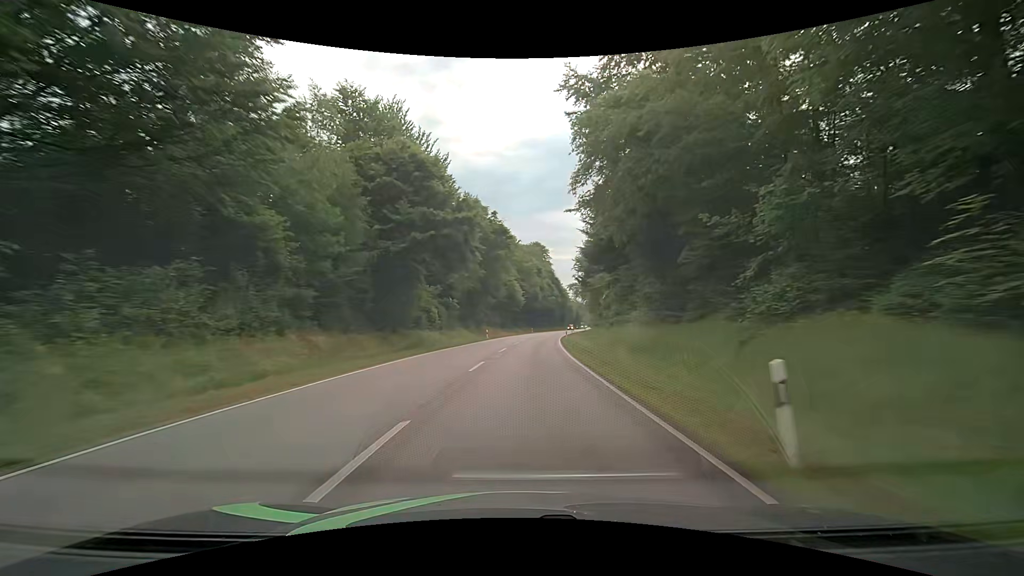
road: secondary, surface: asphalt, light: Day
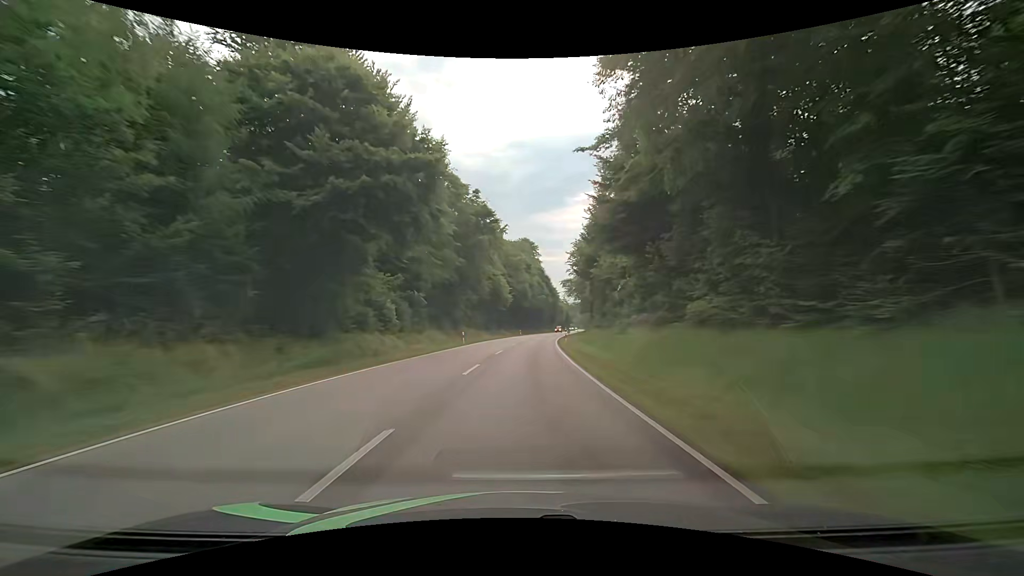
(+0.1, +12.4) m; +2°
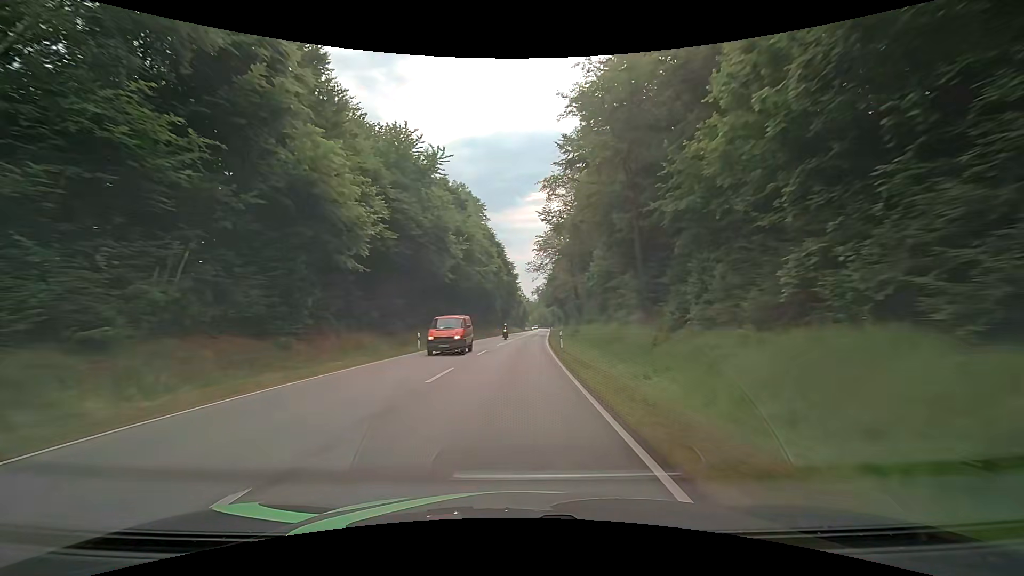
(+3.1, +62.0) m; +5°
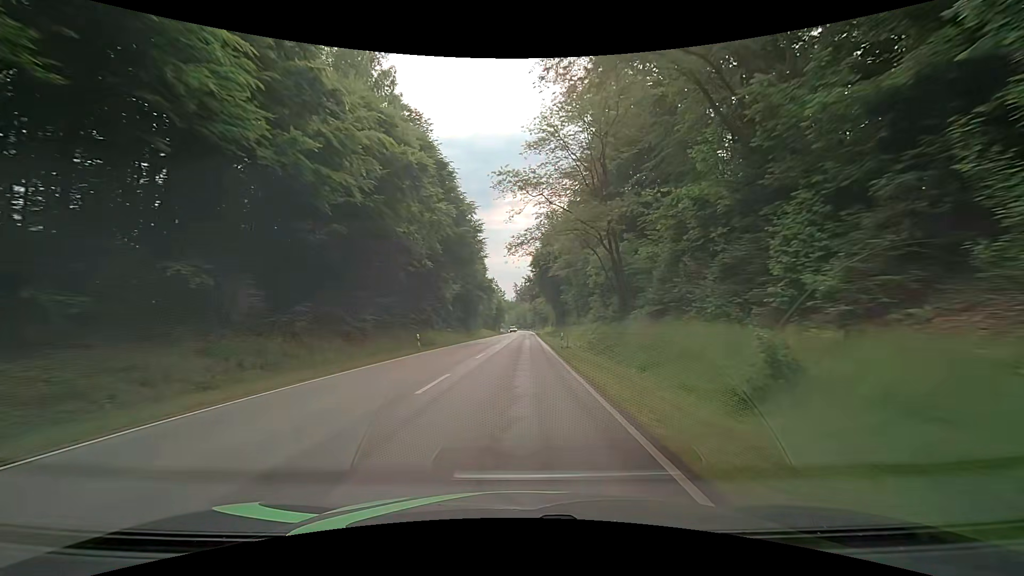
(+1.6, +49.8) m; +3°
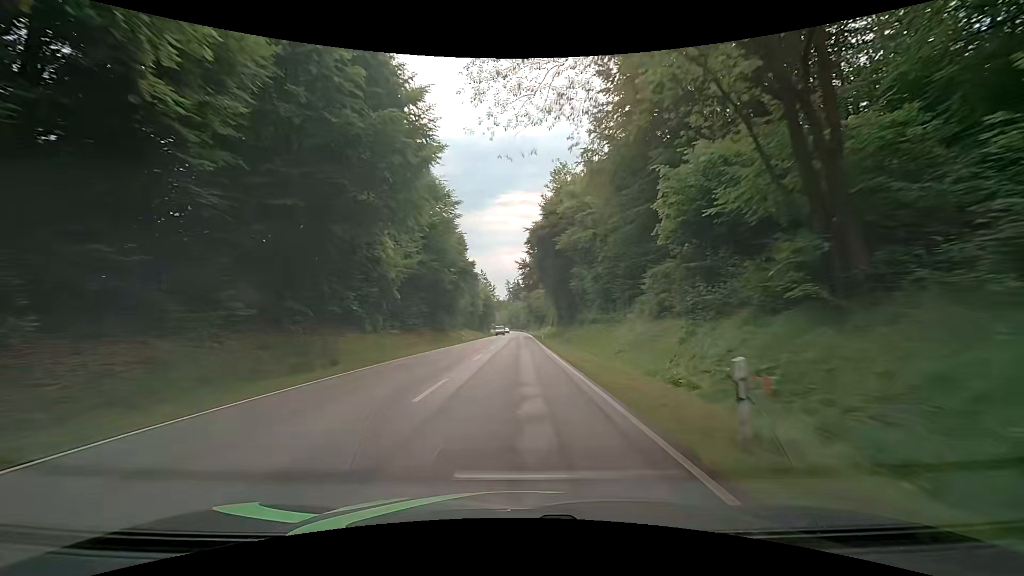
(+0.1, +25.0) m; +1°
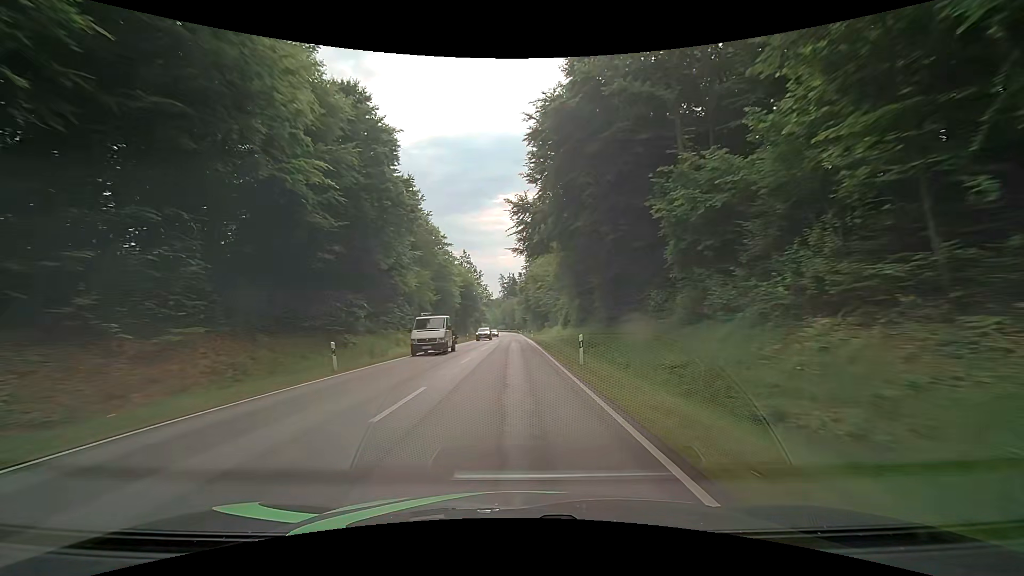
(+0.5, +37.7) m; +1°
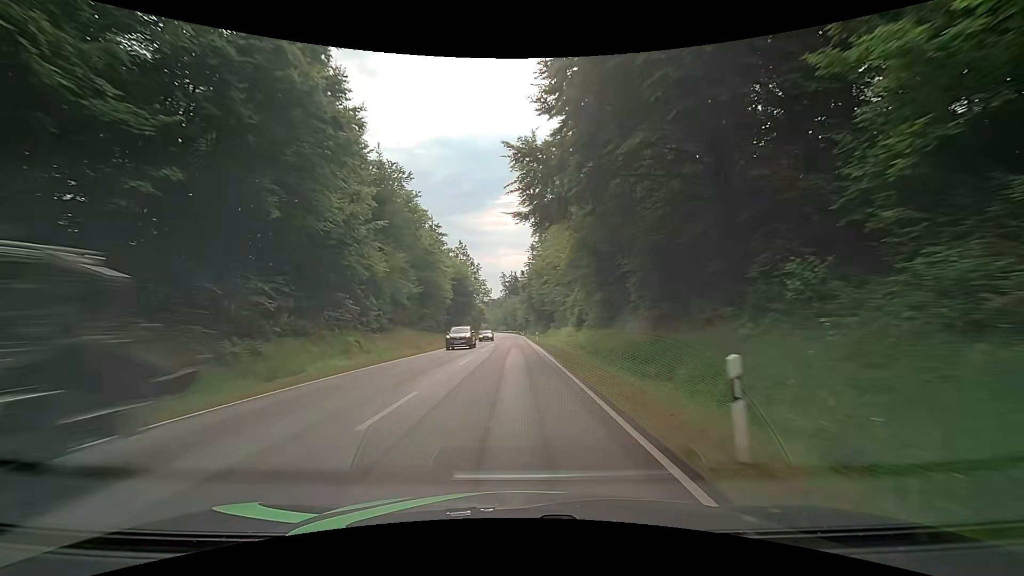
(0.0, +12.7) m; 0°
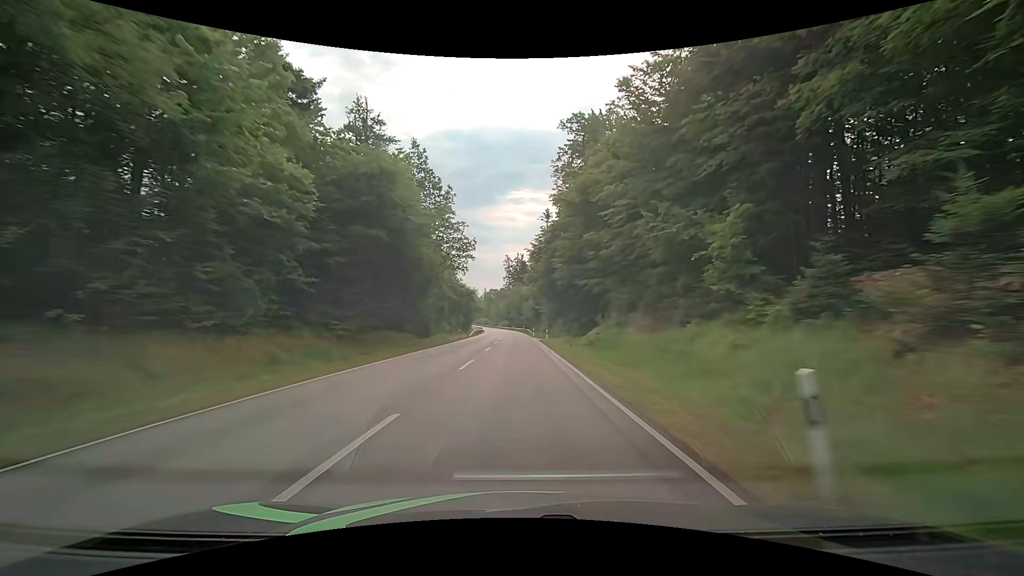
(-0.9, +51.1) m; -1°
(0, +10) (0, +20) (0, +30) (0, +40) (0, +50) (0, +60) (0, +70) (-1, +80) (-1, +90) (-2, +100) m
